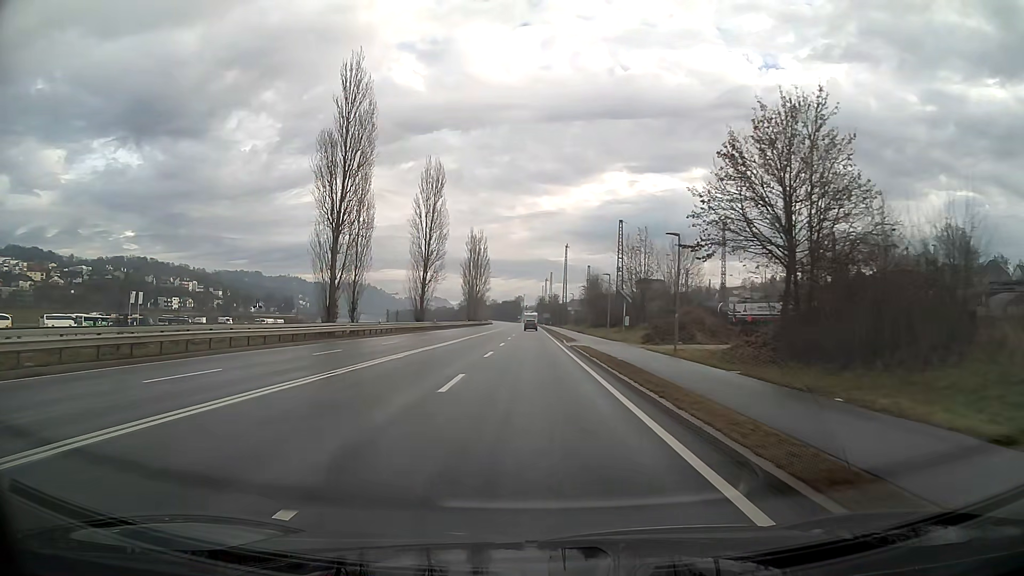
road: primary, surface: asphalt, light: Day
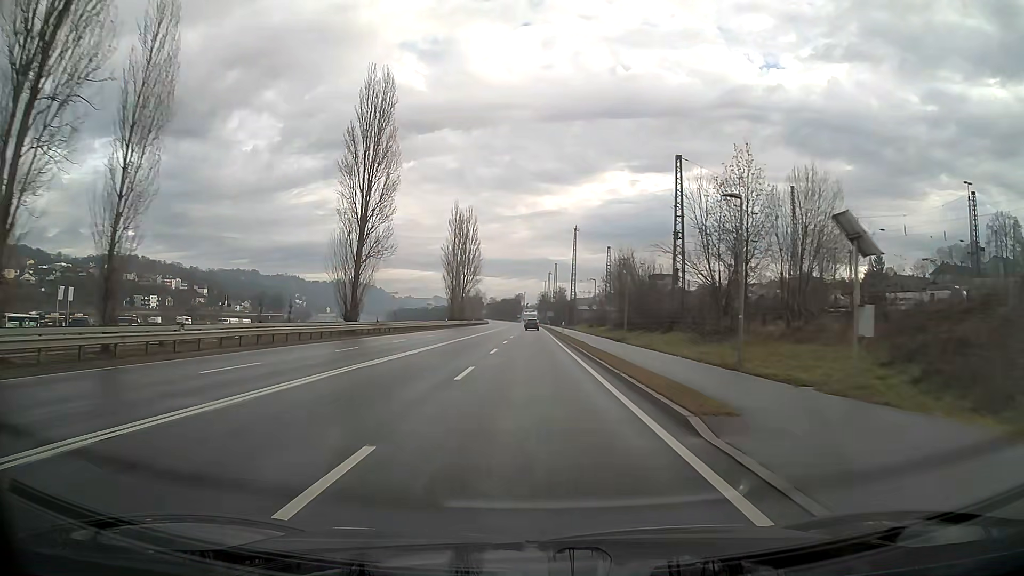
(0.0, +33.3) m; 0°
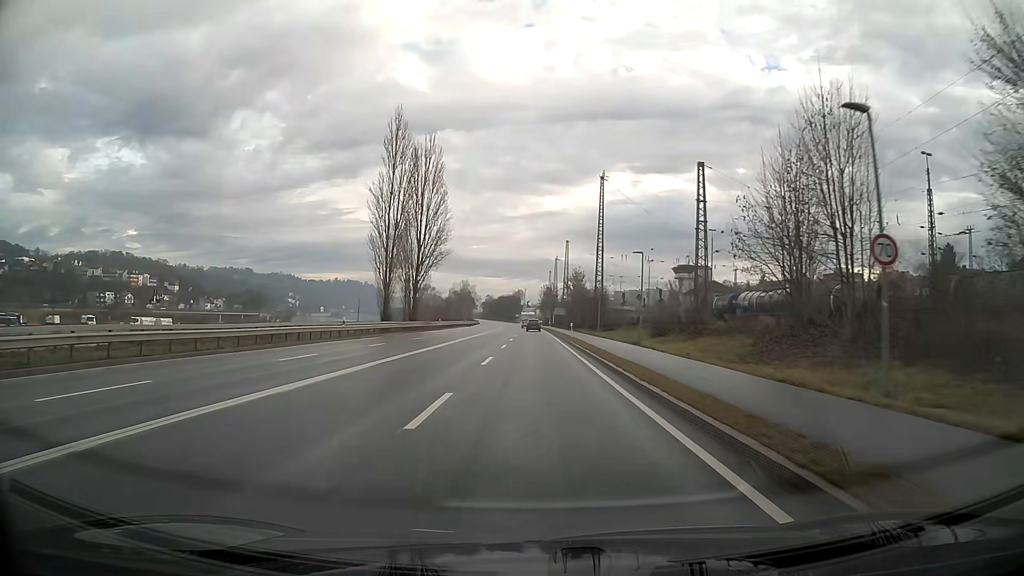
(-0.1, +55.0) m; 0°
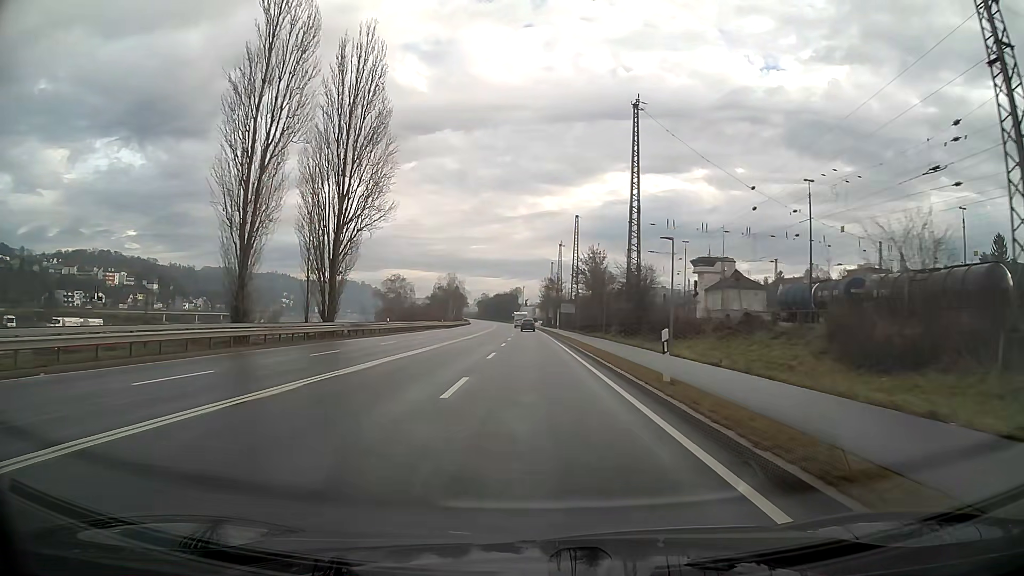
(0.0, +32.8) m; 0°
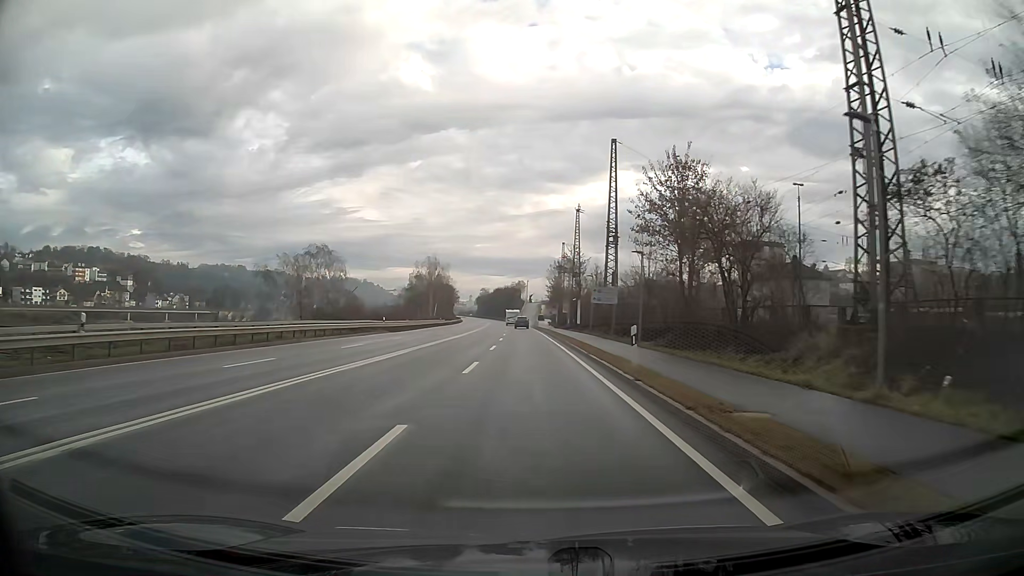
(-0.2, +43.5) m; 0°
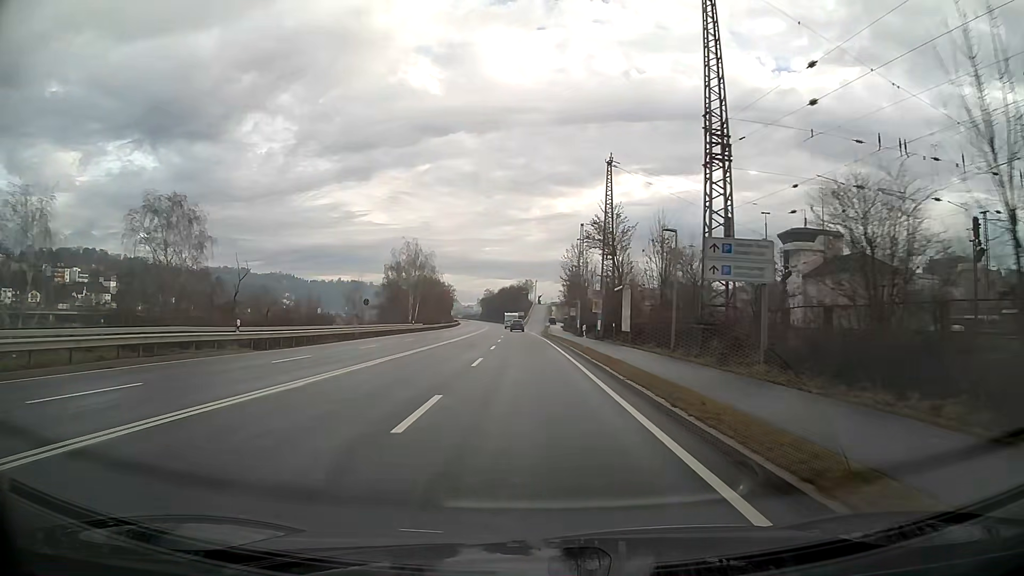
(-0.2, +32.5) m; -1°
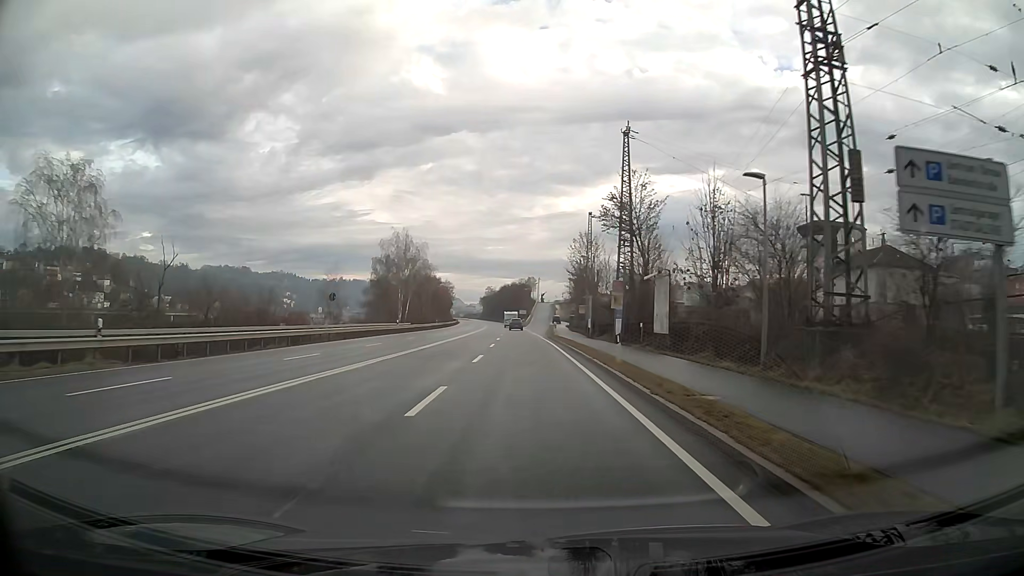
(0.0, +10.8) m; 0°
